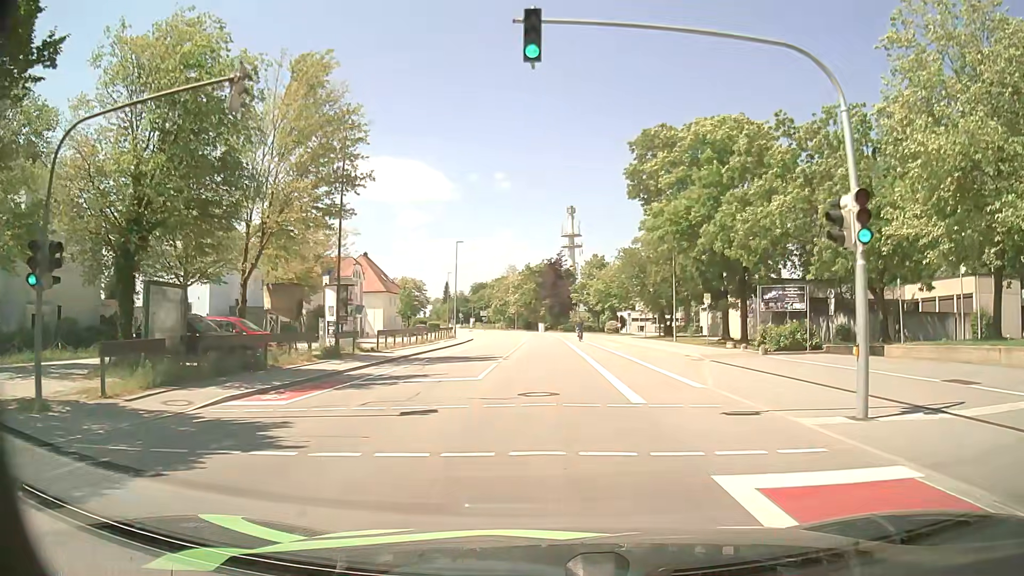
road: tertiary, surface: asphalt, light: Day
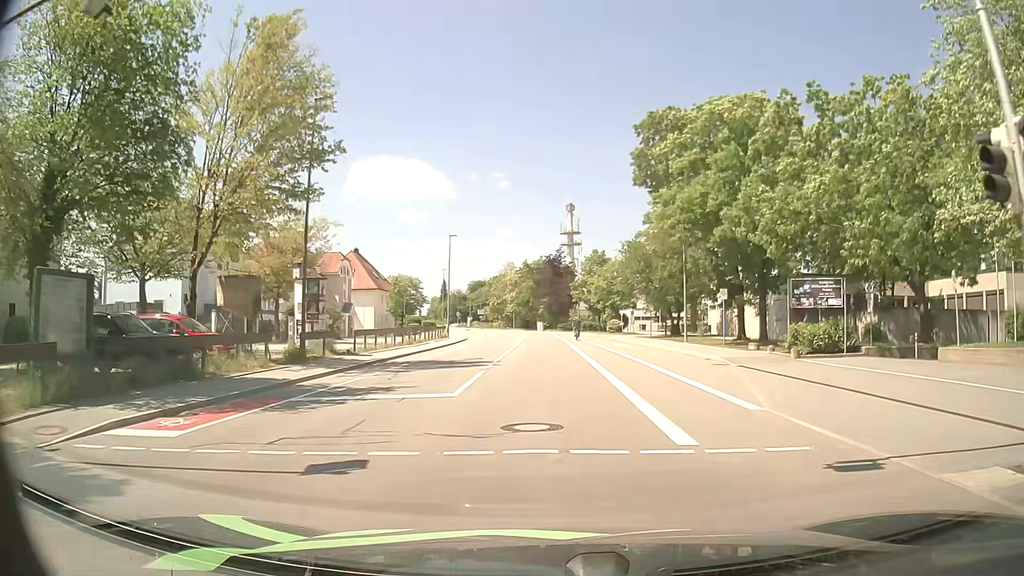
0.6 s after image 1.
(0.0, +4.2) m; 0°
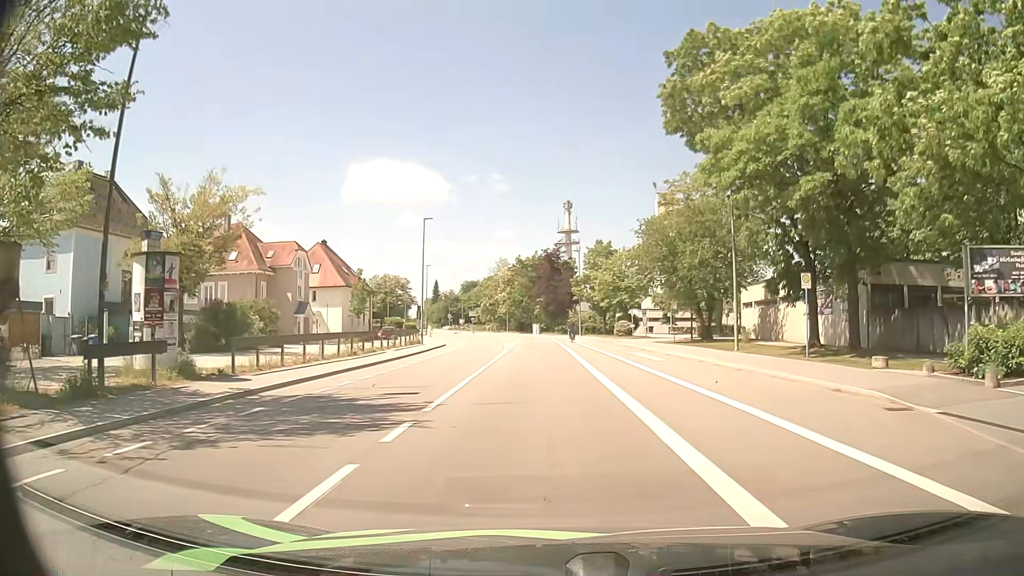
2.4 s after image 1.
(0.0, +12.7) m; 0°
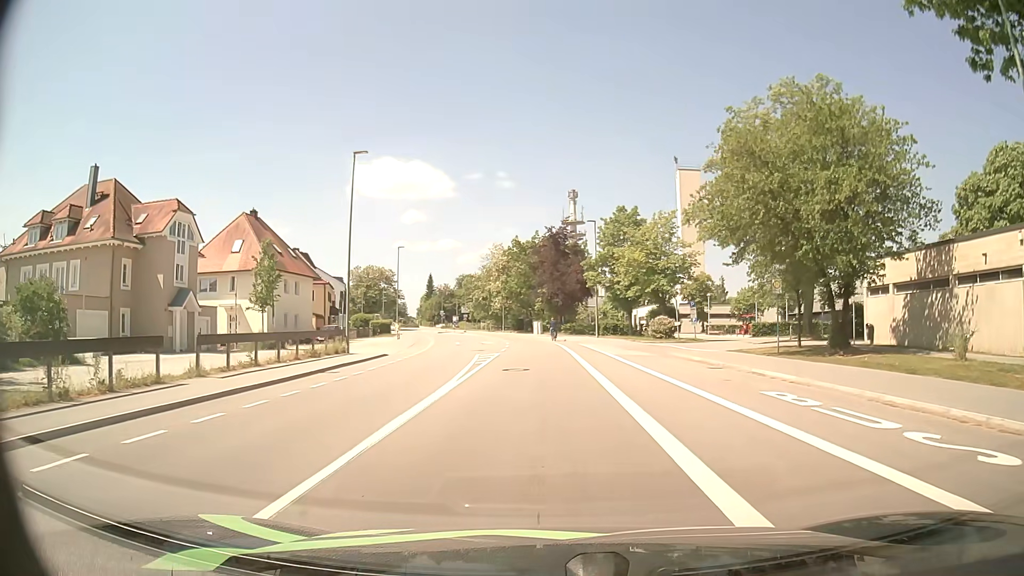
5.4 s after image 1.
(-0.2, +21.6) m; 0°
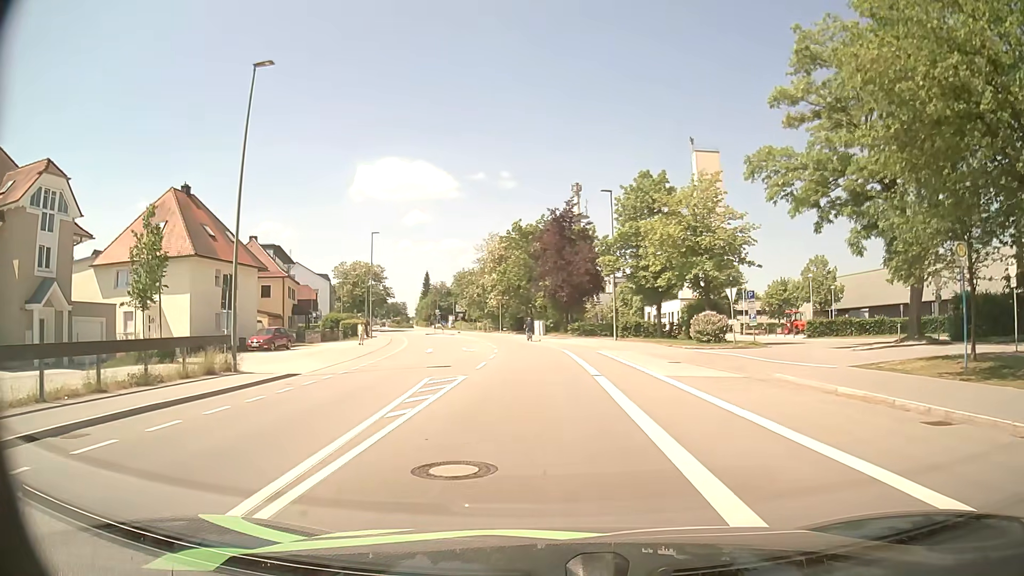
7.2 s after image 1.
(-0.1, +13.2) m; -1°
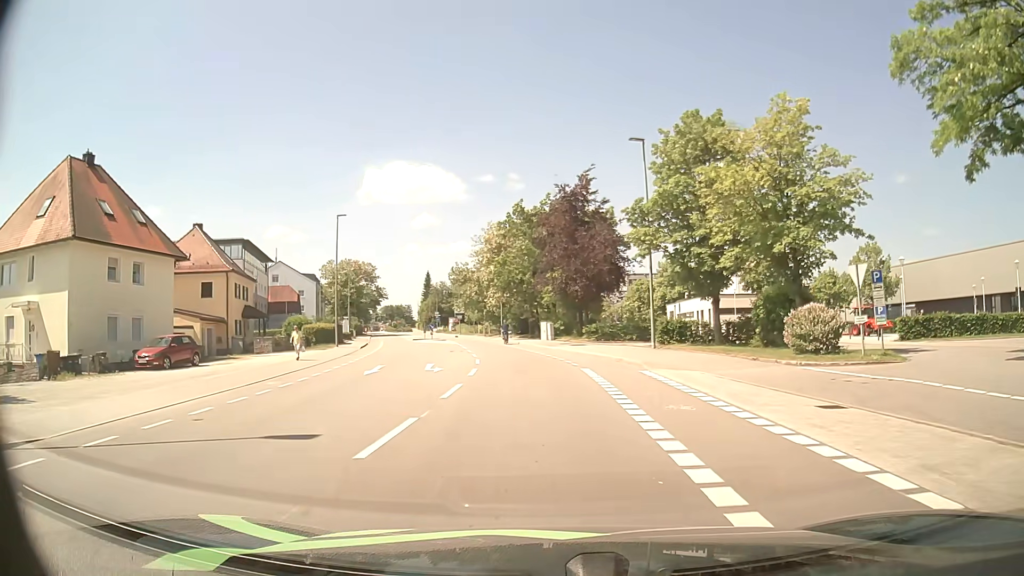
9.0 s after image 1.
(0.0, +13.3) m; -1°
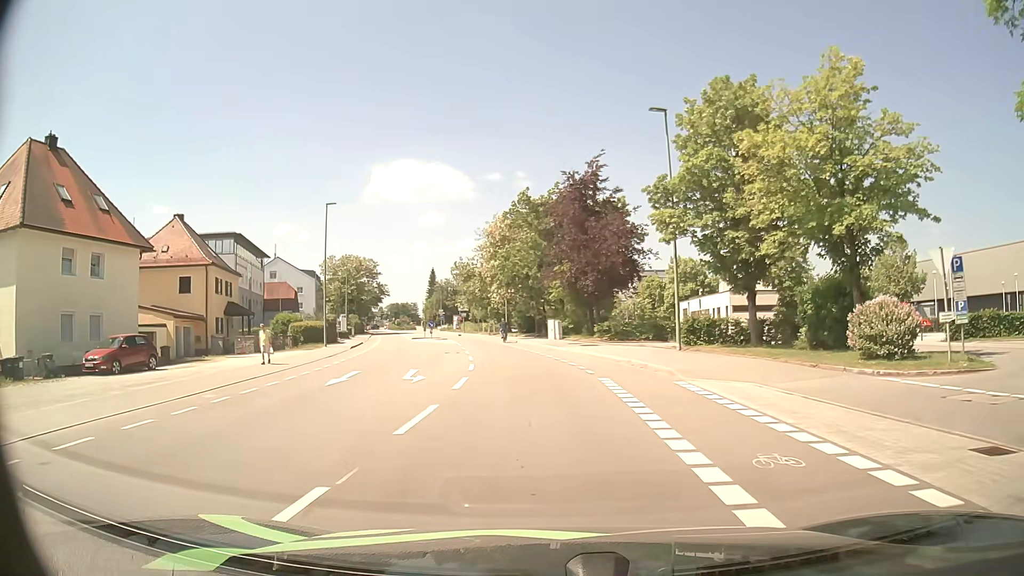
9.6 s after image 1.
(0.0, +4.5) m; 0°
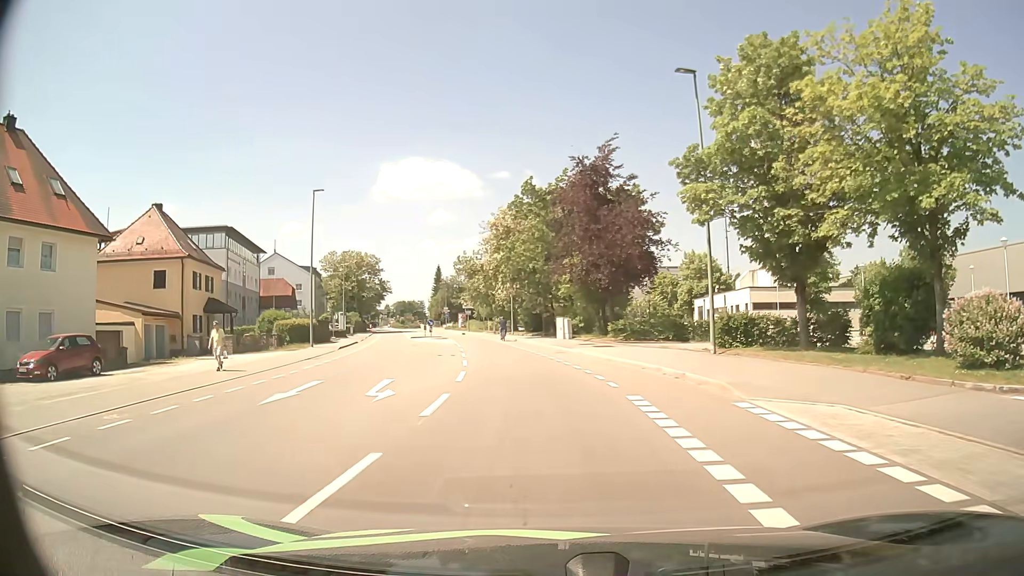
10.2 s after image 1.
(0.0, +4.5) m; 0°
